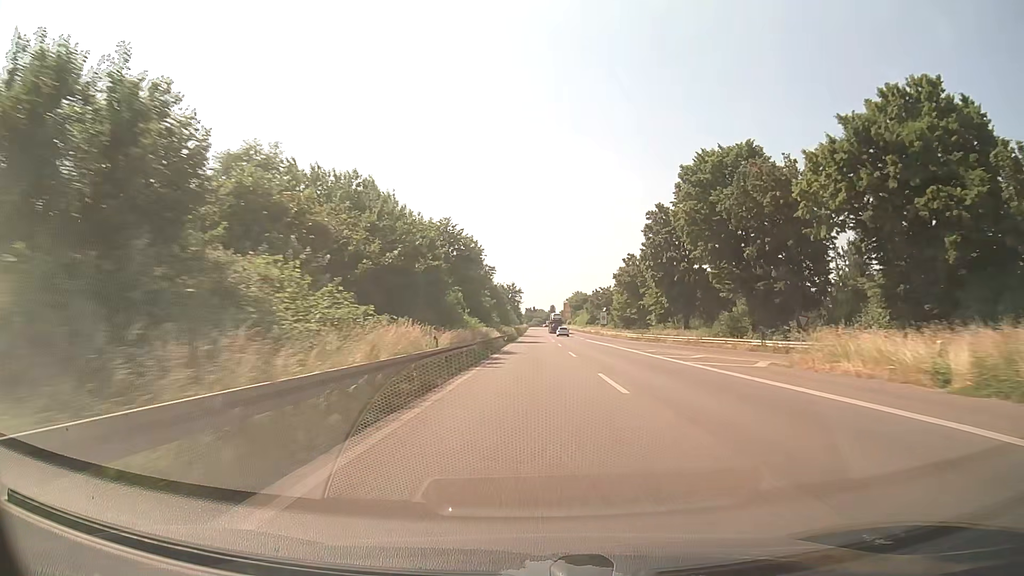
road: trunk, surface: asphalt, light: Day
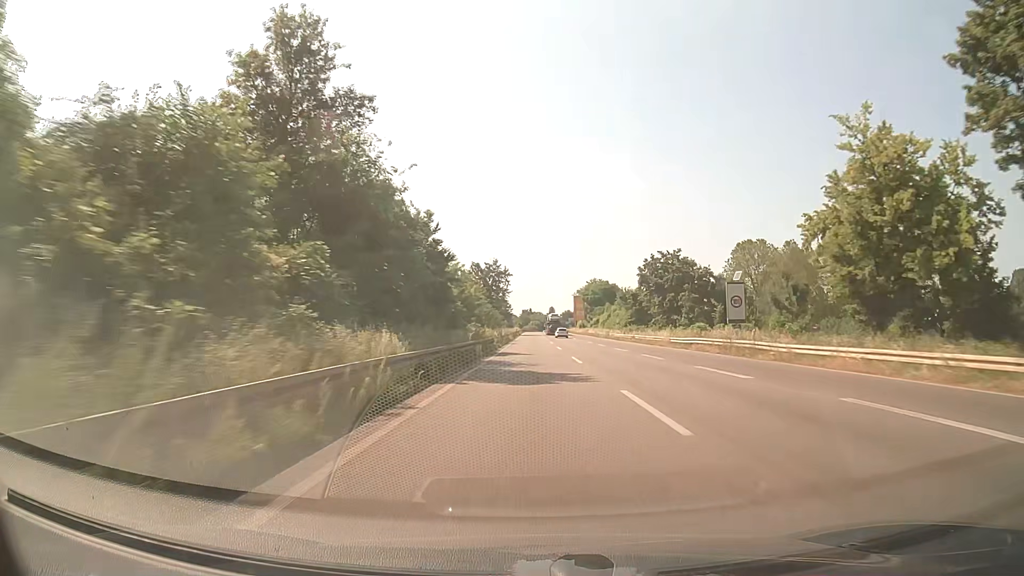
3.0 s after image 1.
(0.0, +79.4) m; 0°
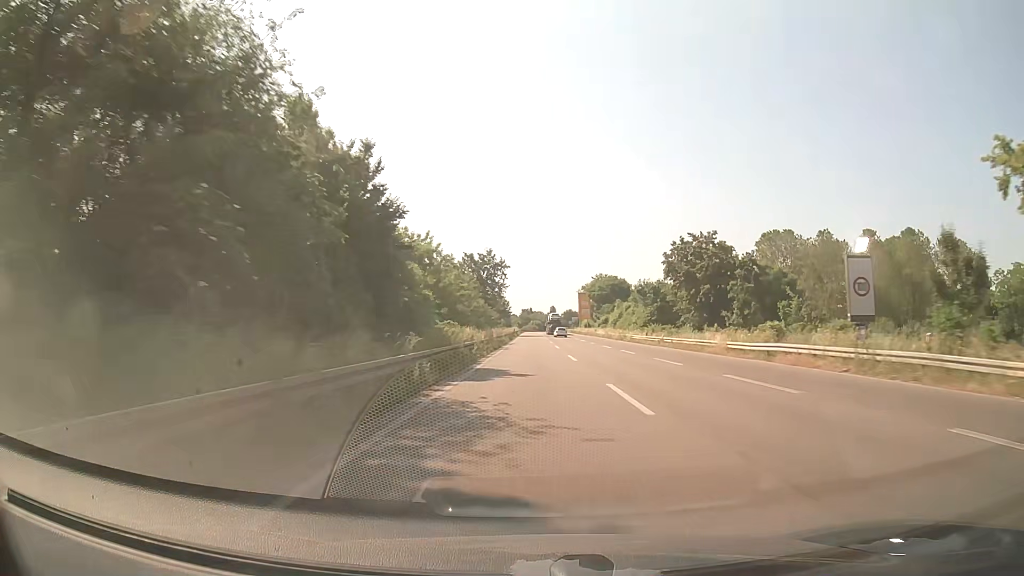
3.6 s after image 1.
(+0.1, +15.9) m; 0°
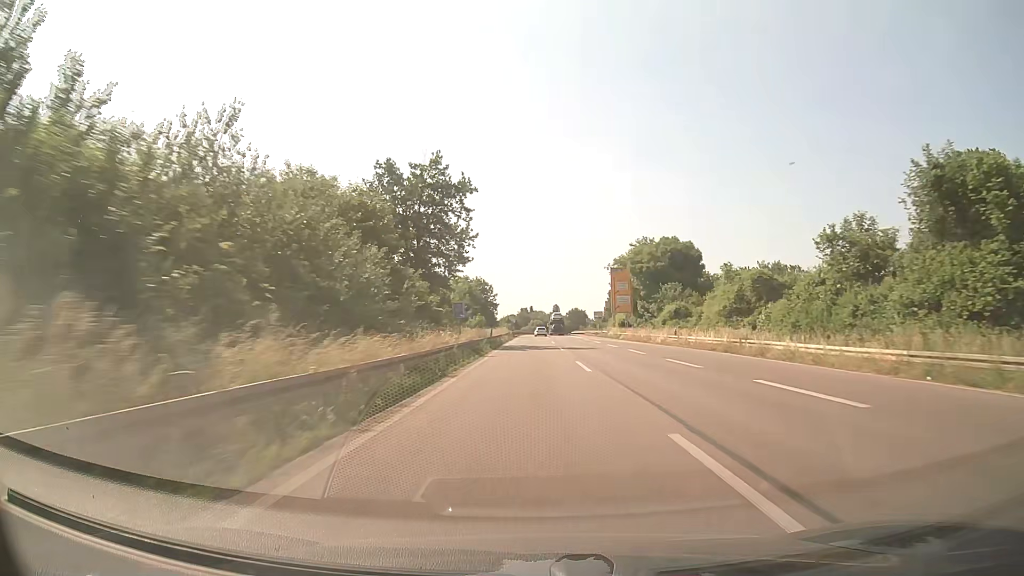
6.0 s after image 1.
(-0.2, +63.4) m; 0°
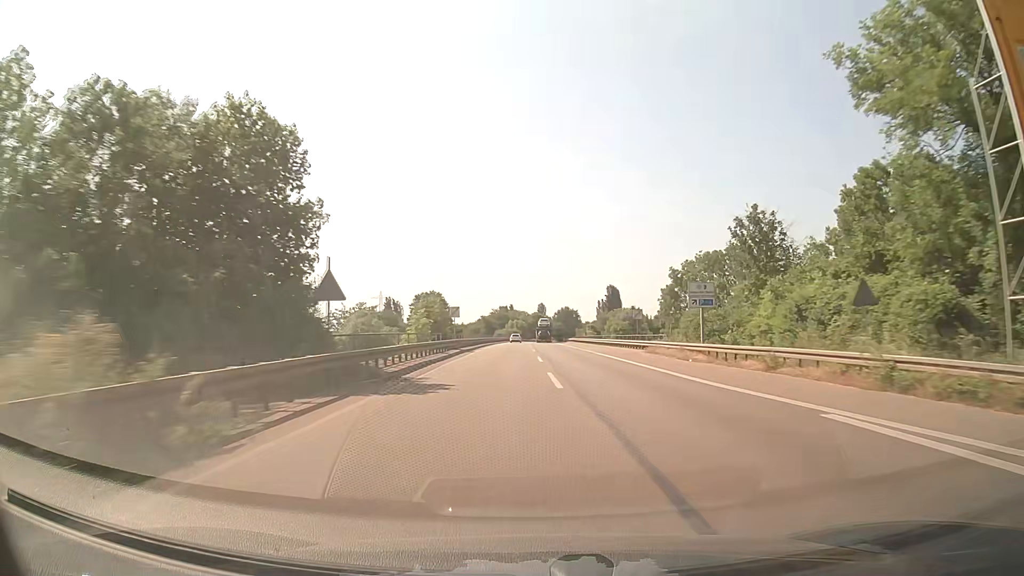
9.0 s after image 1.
(+0.7, +78.6) m; +2°
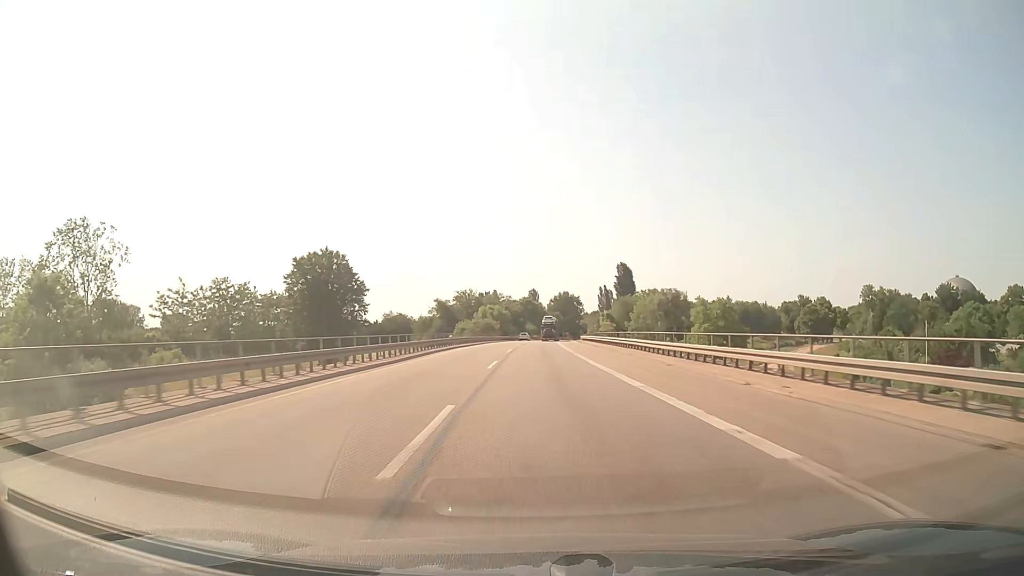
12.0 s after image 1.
(+0.7, +77.6) m; +1°
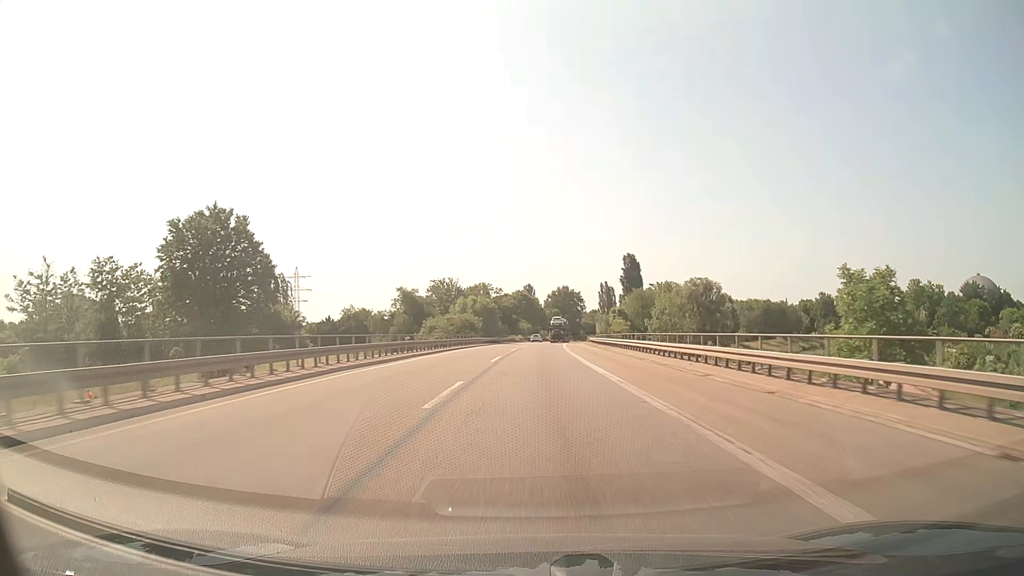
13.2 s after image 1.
(+0.1, +30.6) m; 0°
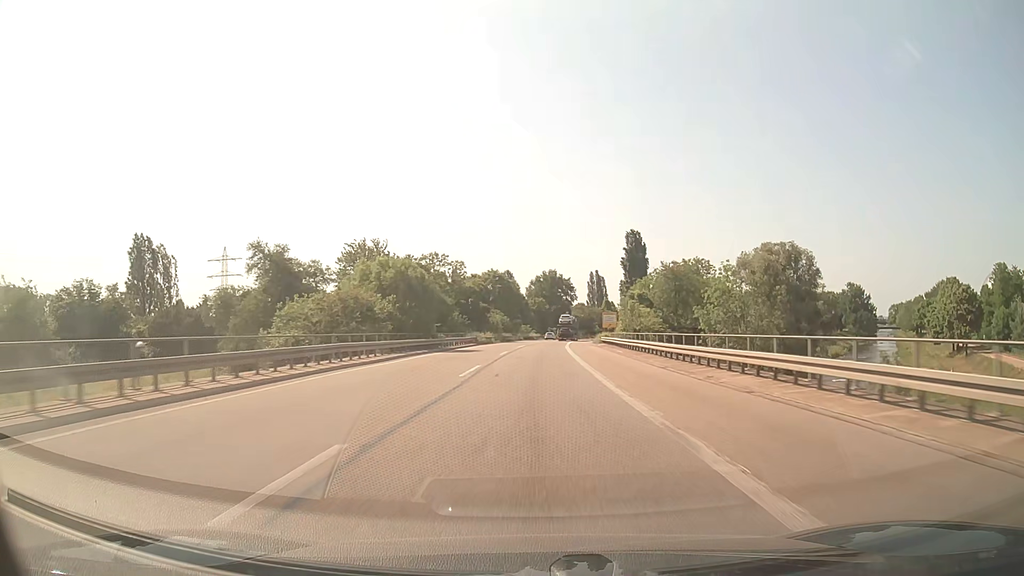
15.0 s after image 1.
(+0.6, +45.5) m; +1°
(0, +10) (0, +20) (0, +30) (+1, +40) (+1, +50) (+2, +60) (+2, +70) (+3, +80) (+4, +90) (+5, +100) m
